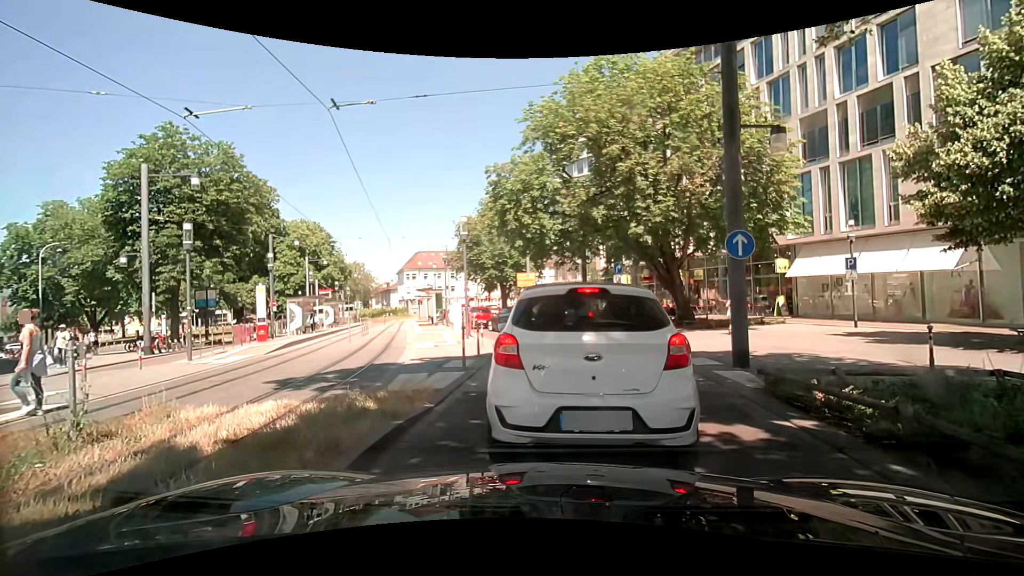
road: residential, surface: asphalt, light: Day
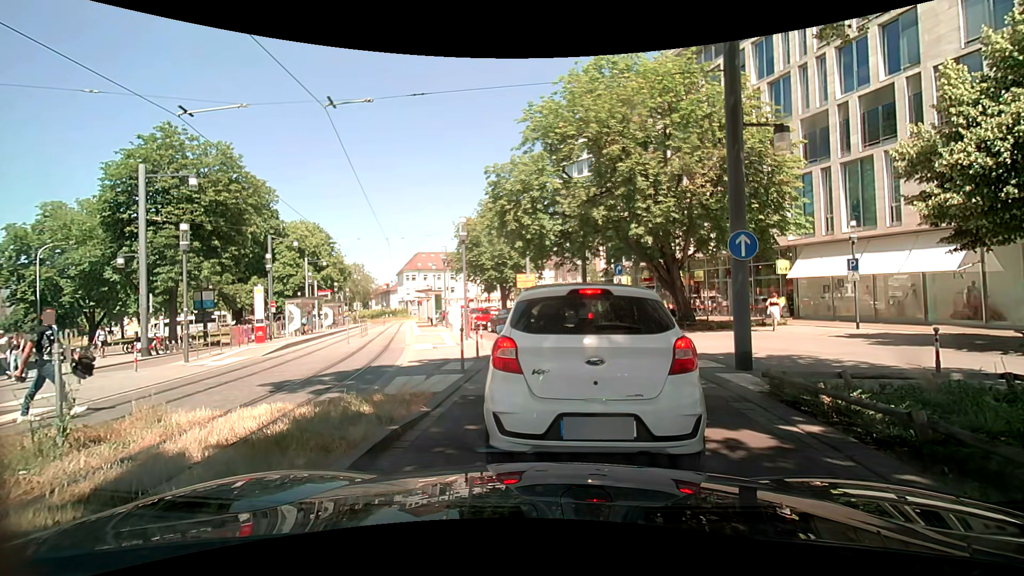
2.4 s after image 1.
(0.0, +0.2) m; 0°
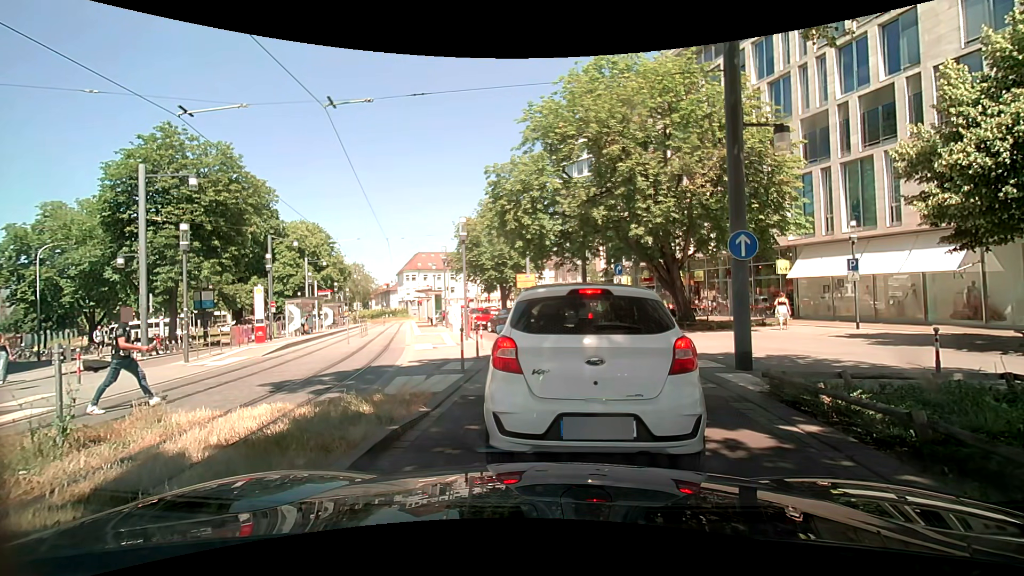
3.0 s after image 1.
(0.0, 0.0) m; 0°
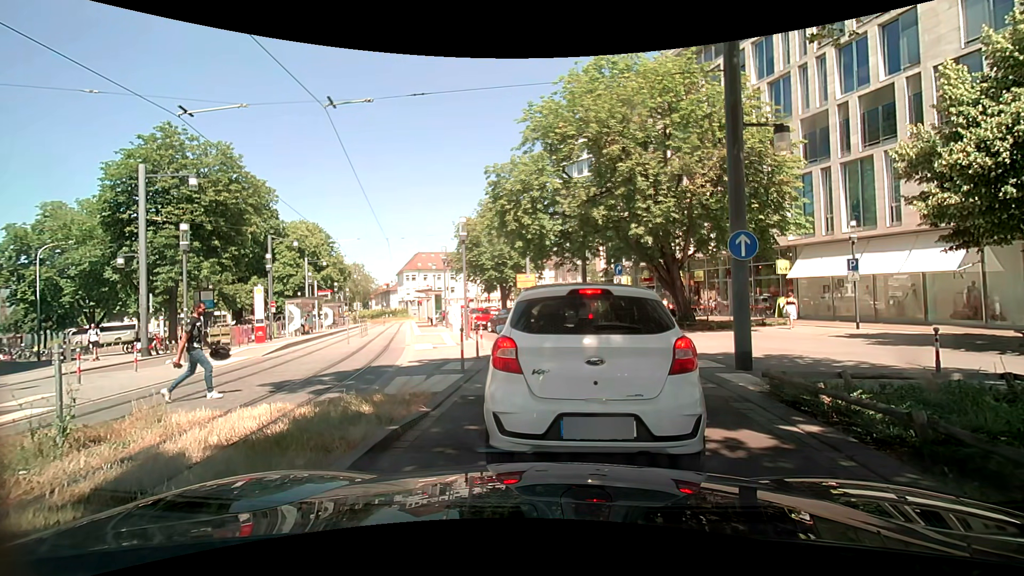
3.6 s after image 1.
(0.0, 0.0) m; 0°
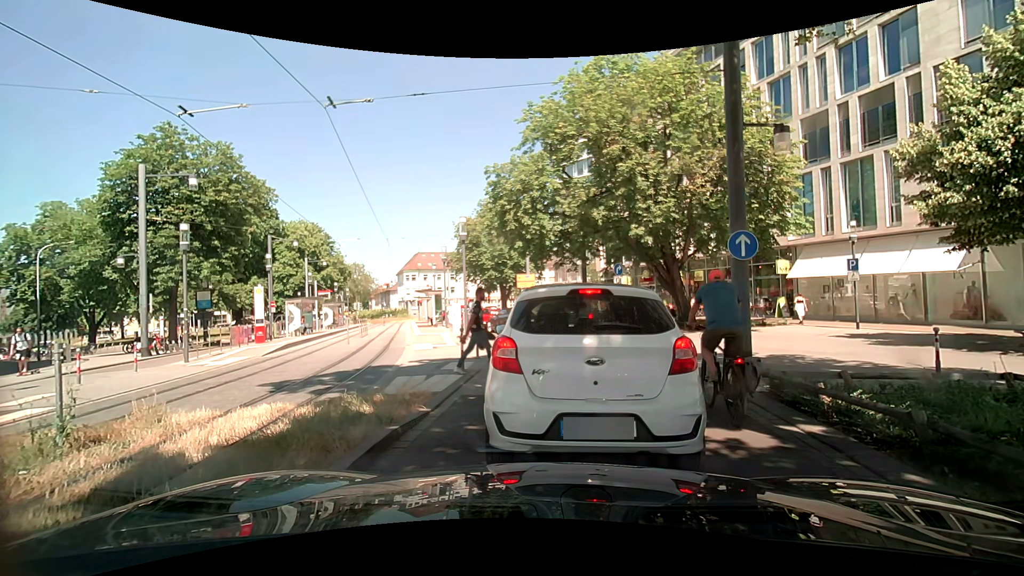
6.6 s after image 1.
(0.0, 0.0) m; 0°
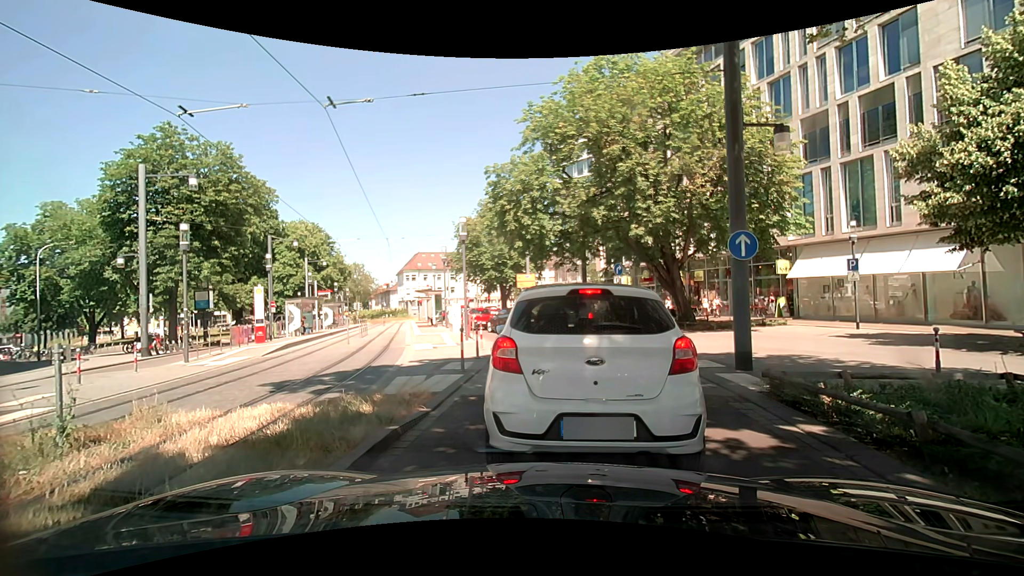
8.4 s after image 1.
(0.0, 0.0) m; 0°
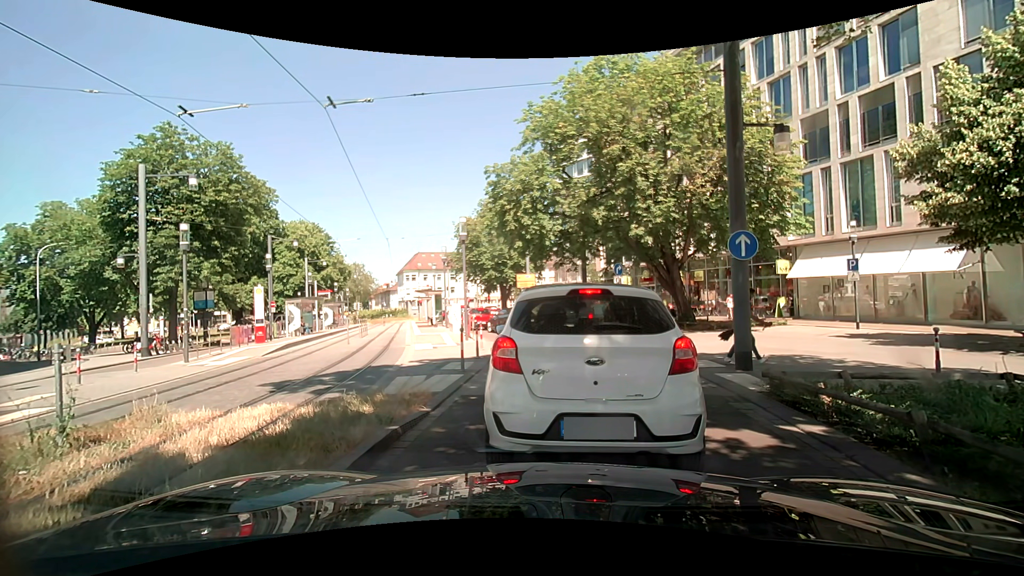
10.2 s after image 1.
(0.0, 0.0) m; 0°
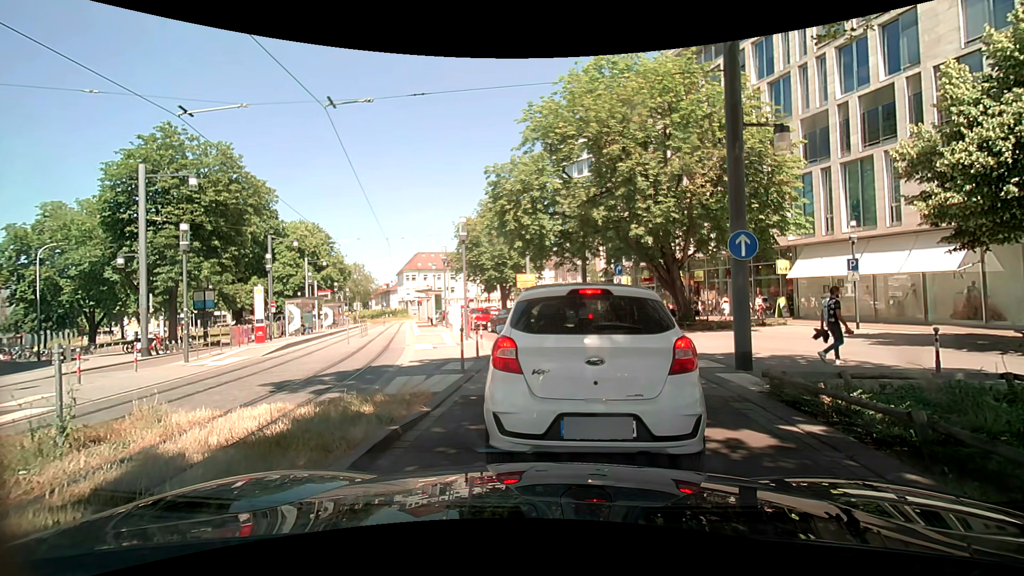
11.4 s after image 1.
(0.0, 0.0) m; 0°
